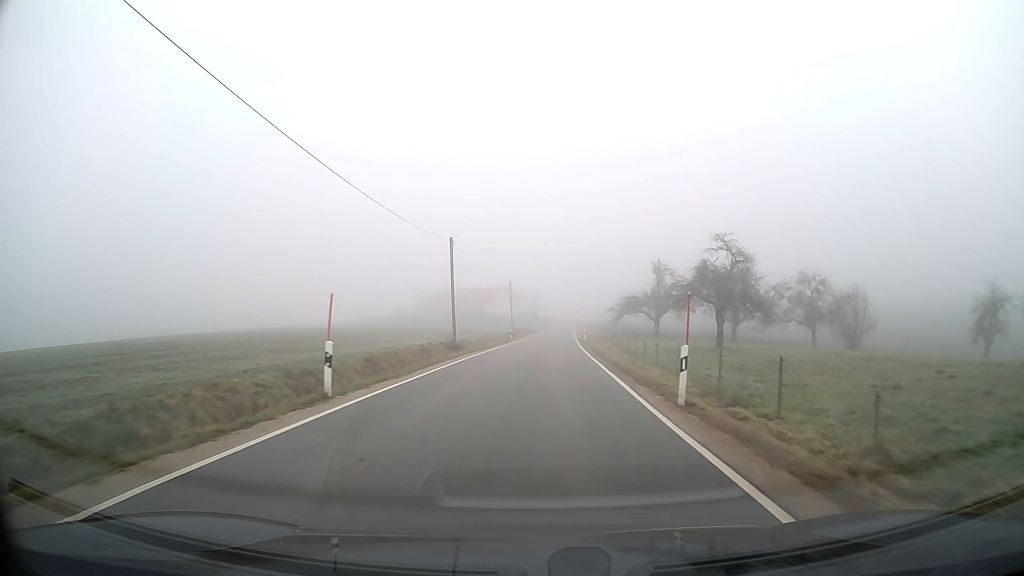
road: tertiary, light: Day
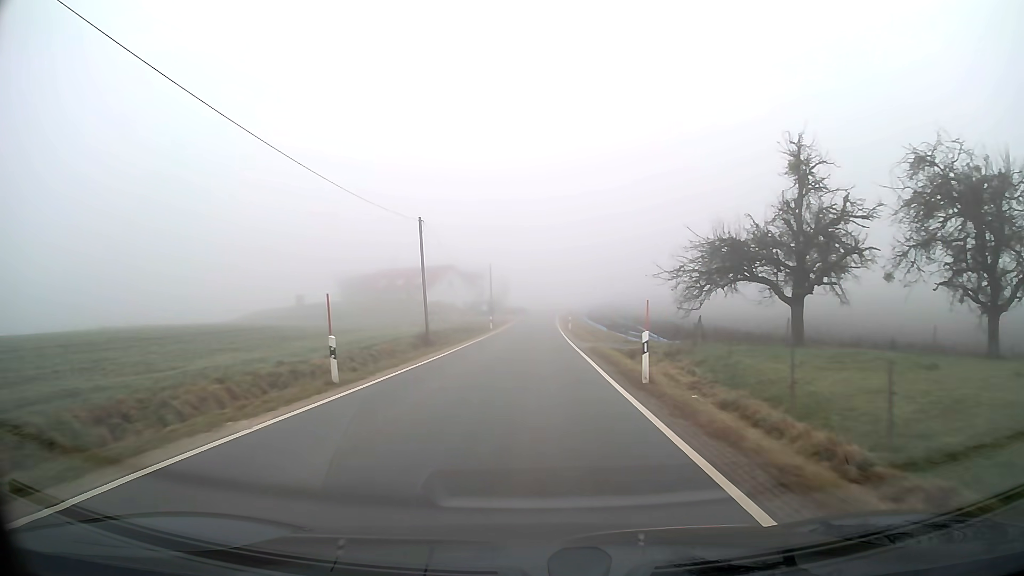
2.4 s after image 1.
(+1.2, +44.2) m; +2°
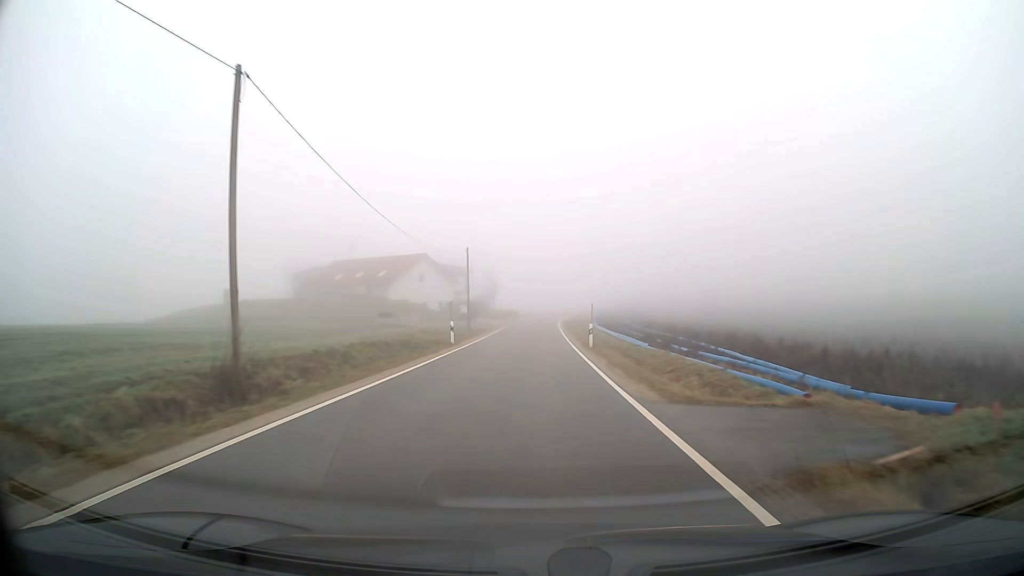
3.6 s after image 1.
(+0.1, +22.2) m; +1°
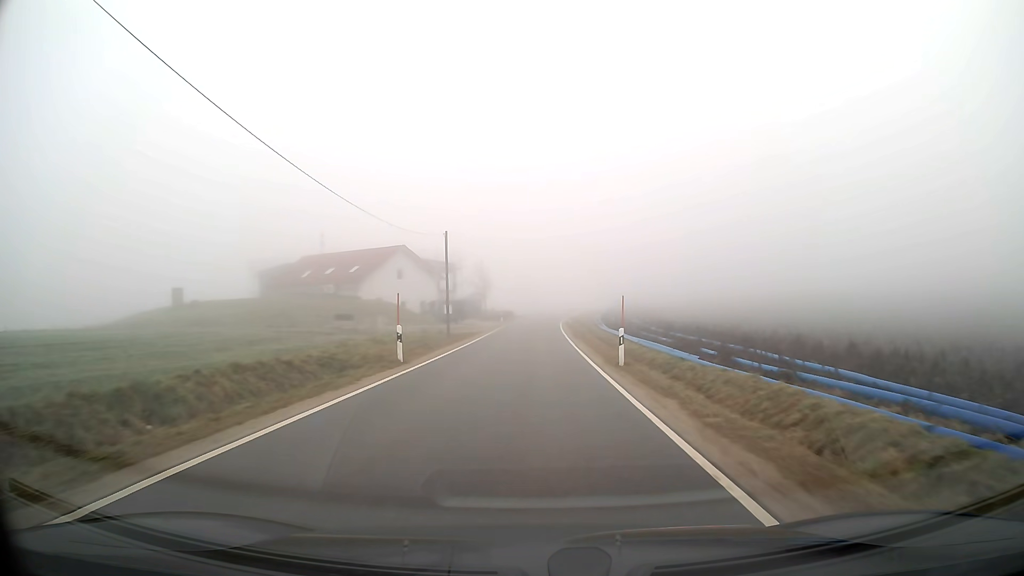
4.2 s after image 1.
(0.0, +11.0) m; 0°
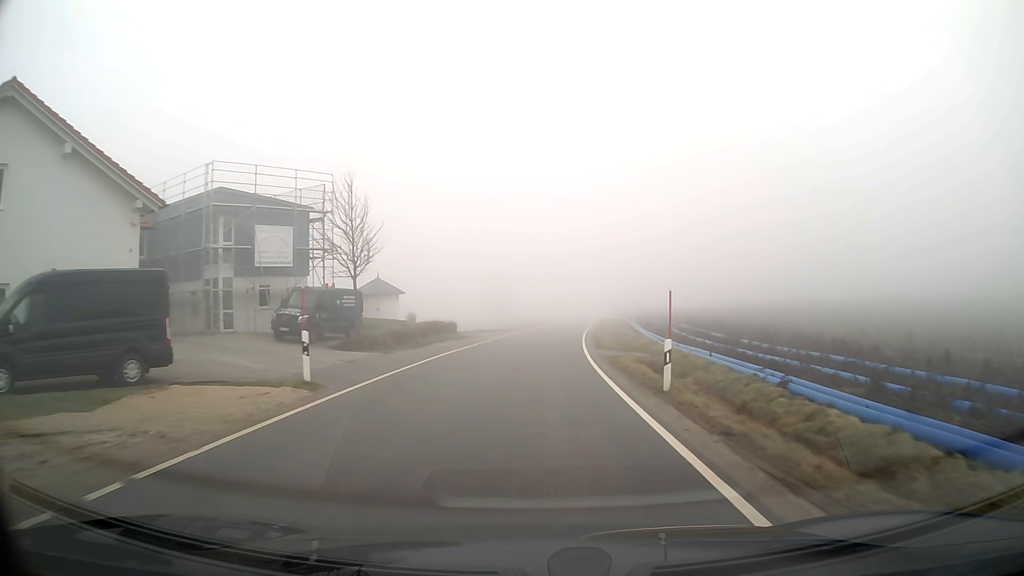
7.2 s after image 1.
(+0.6, +53.1) m; +2°
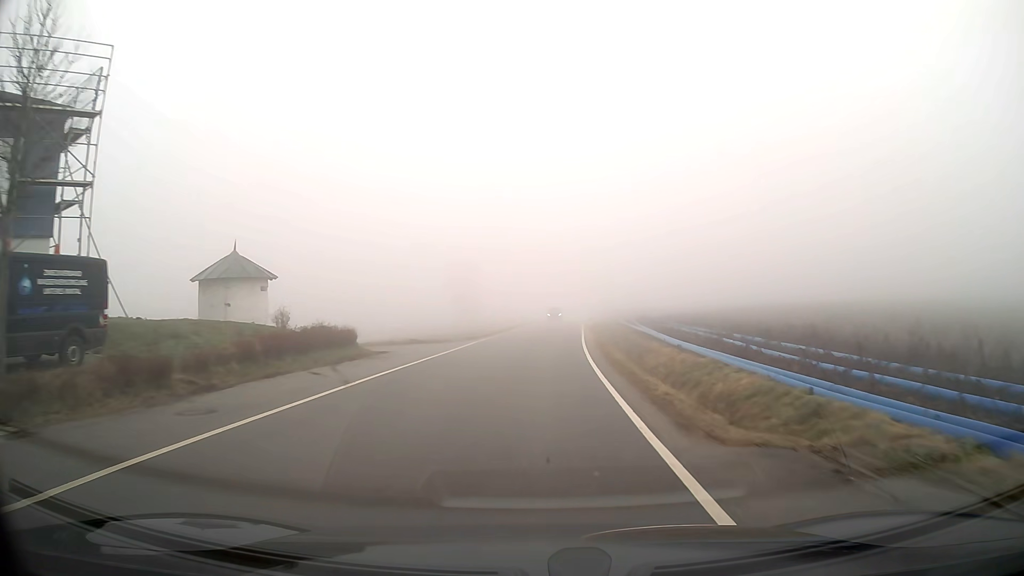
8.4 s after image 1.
(+0.4, +19.7) m; +2°
